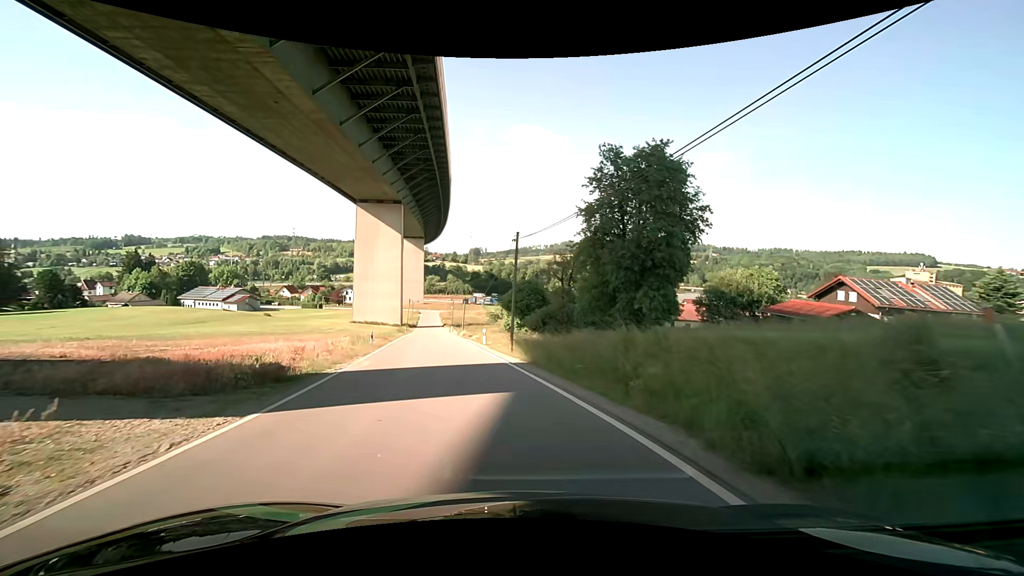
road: unclassified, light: Day
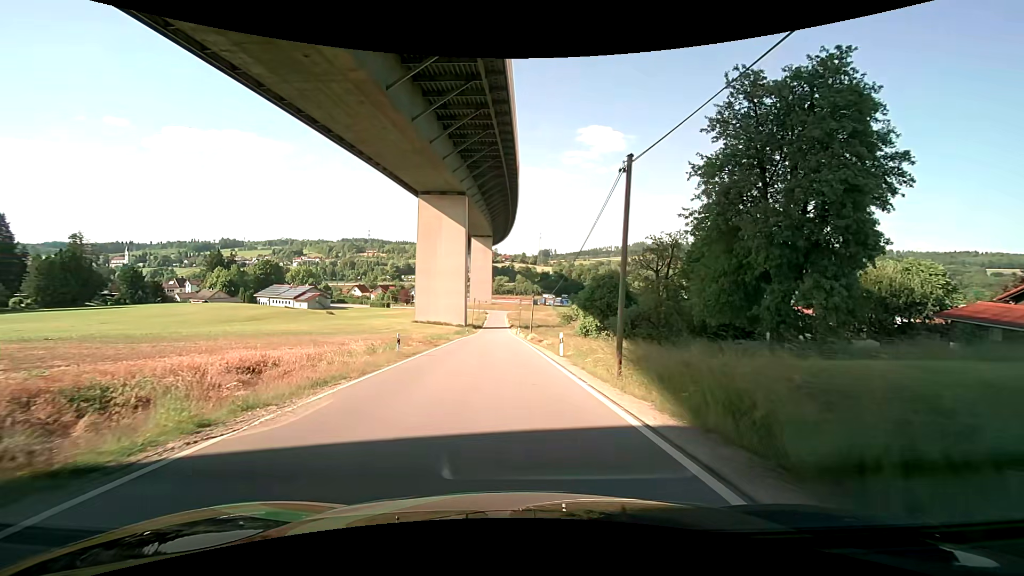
(-0.8, +10.5) m; -9°
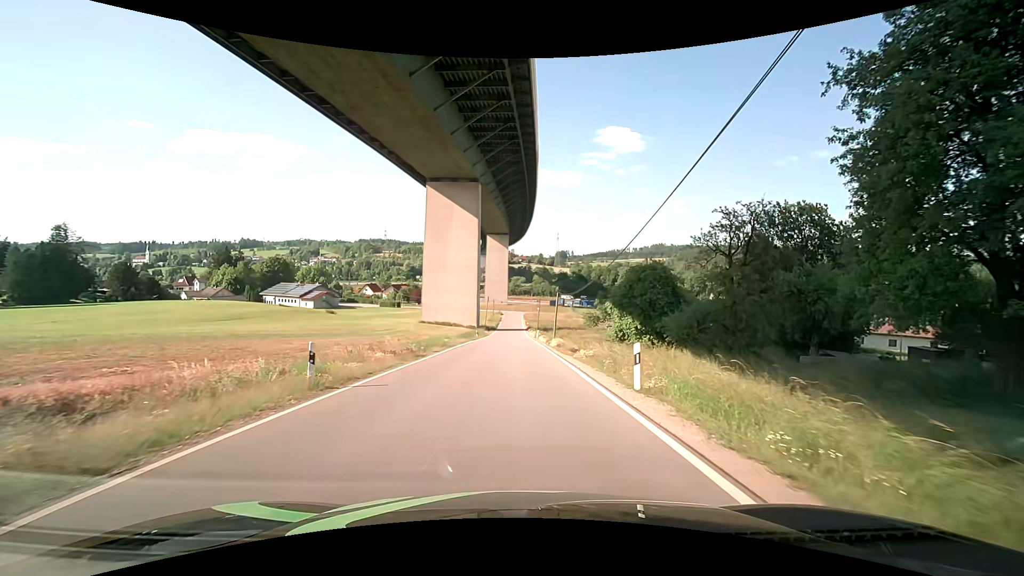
(-0.4, +10.9) m; -3°
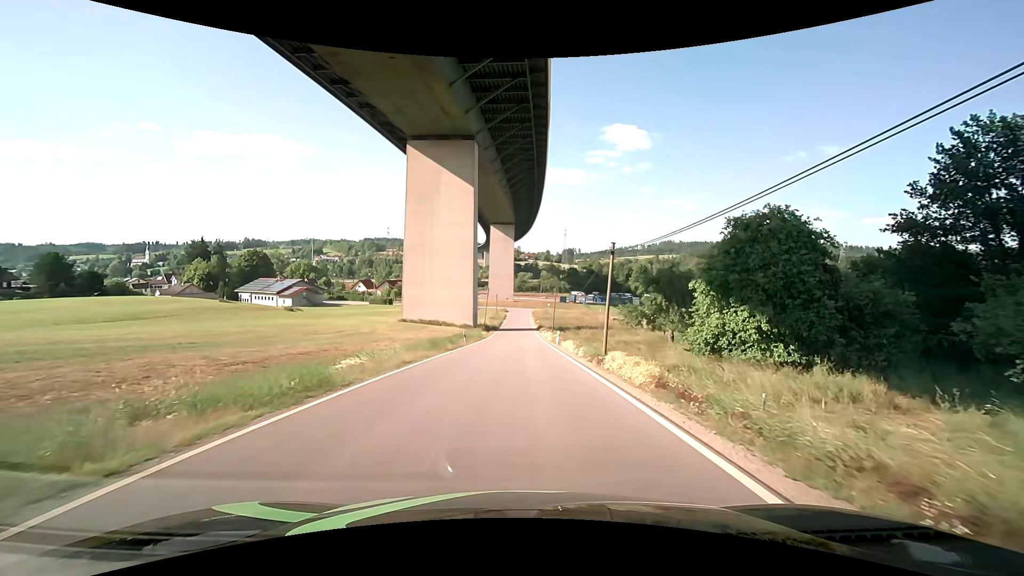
(-0.1, +21.4) m; 0°
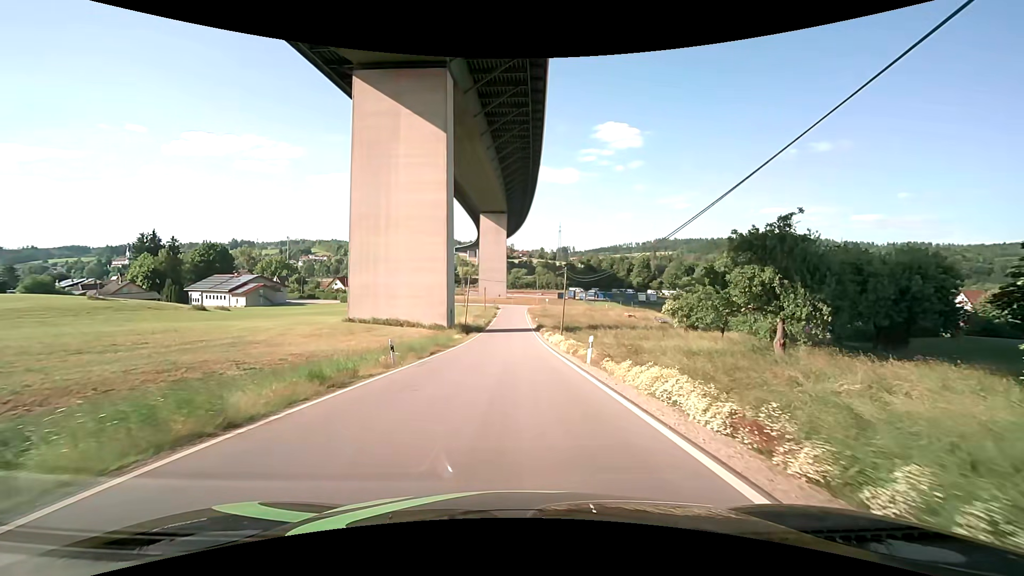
(+0.1, +20.9) m; 0°
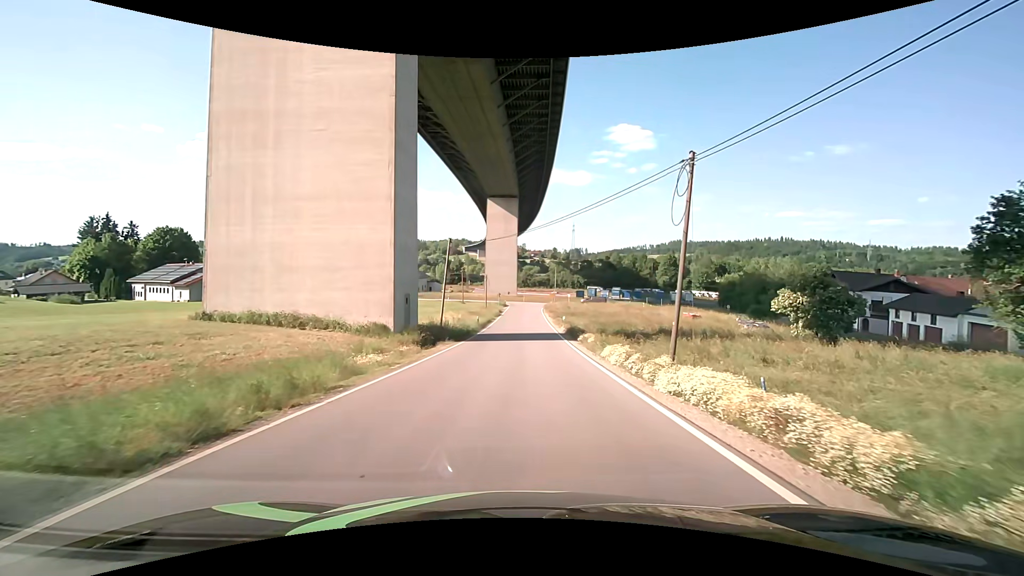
(0.0, +26.7) m; -1°
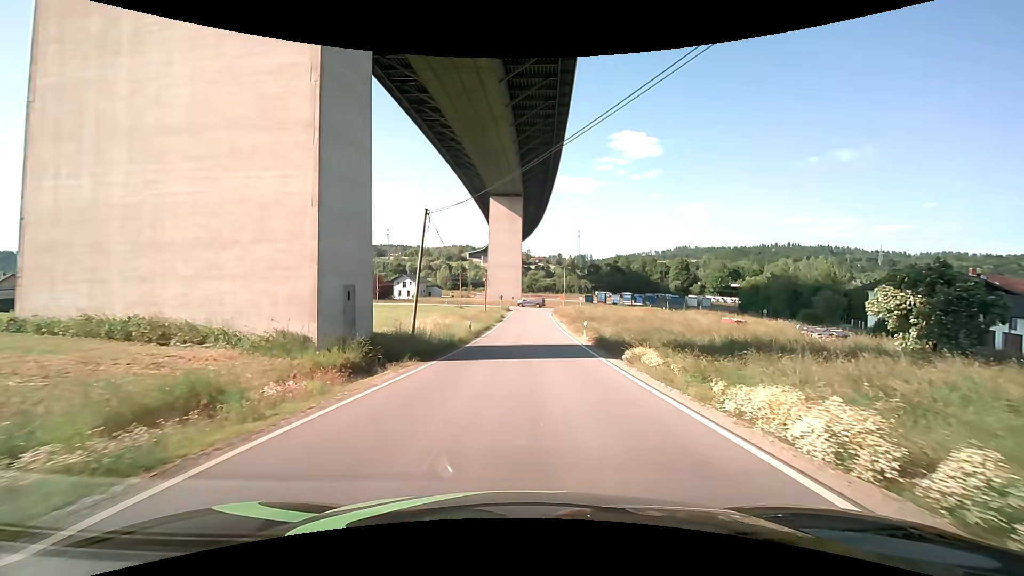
(-0.1, +10.7) m; -1°
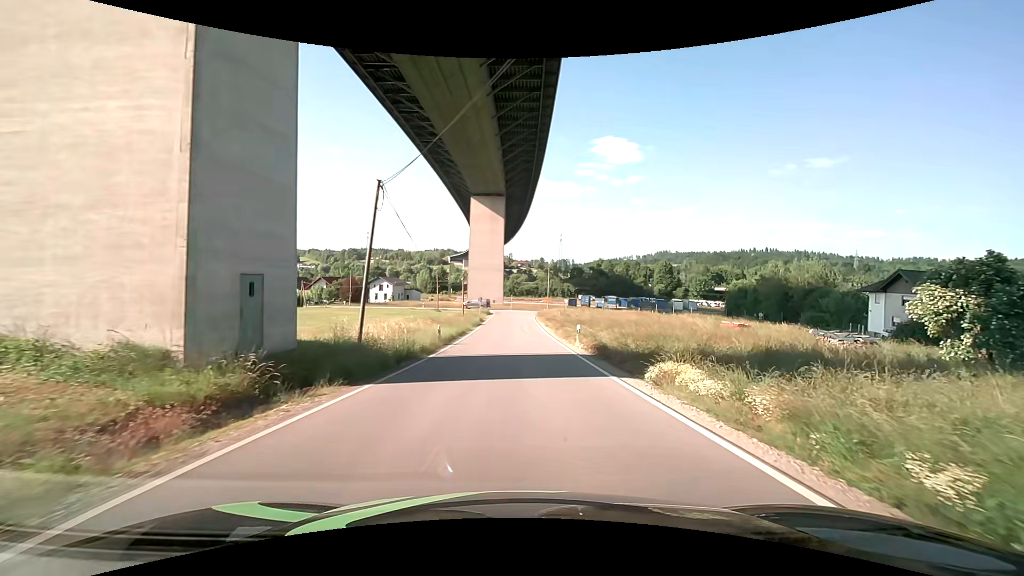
(+0.1, +5.4) m; +2°
(0, +10) (+1, +20) (+1, +30) (+1, +40) (+1, +50) (+1, +60) (+1, +70) (+3, +80) (+1, +89) (-8, +93) m
